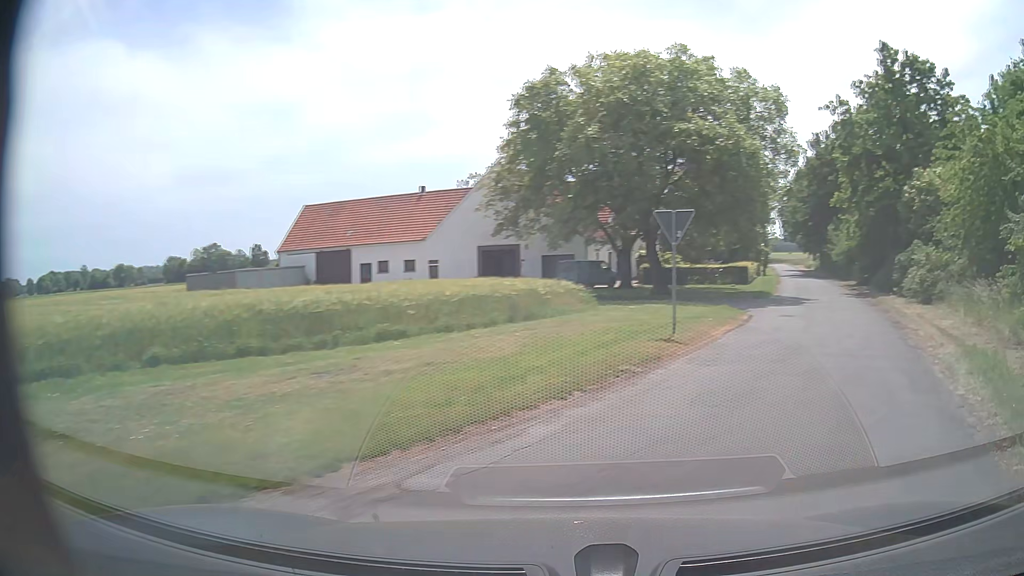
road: unclassified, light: Day
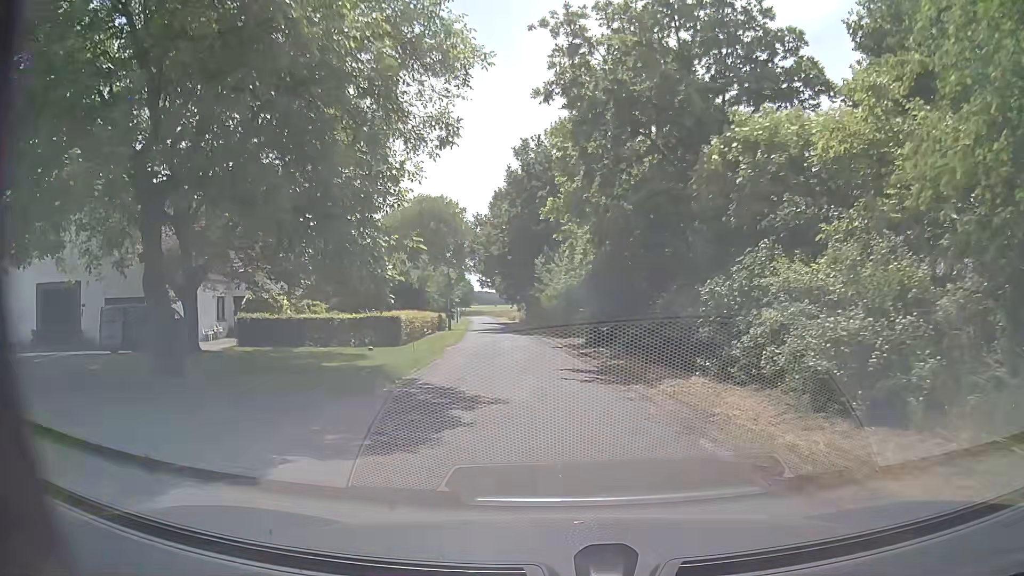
(+6.5, +18.2) m; +23°
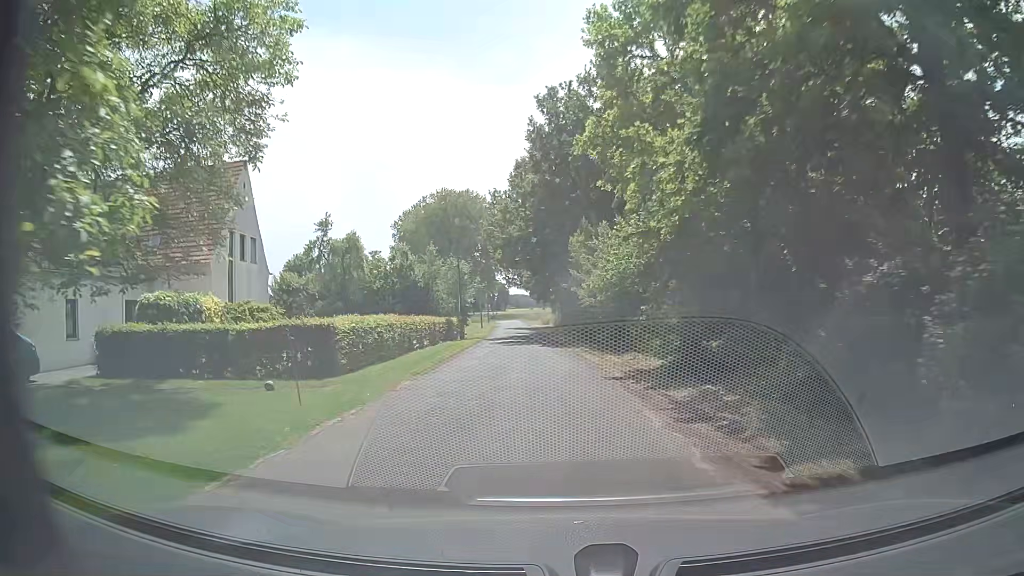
(-0.1, +13.0) m; -2°
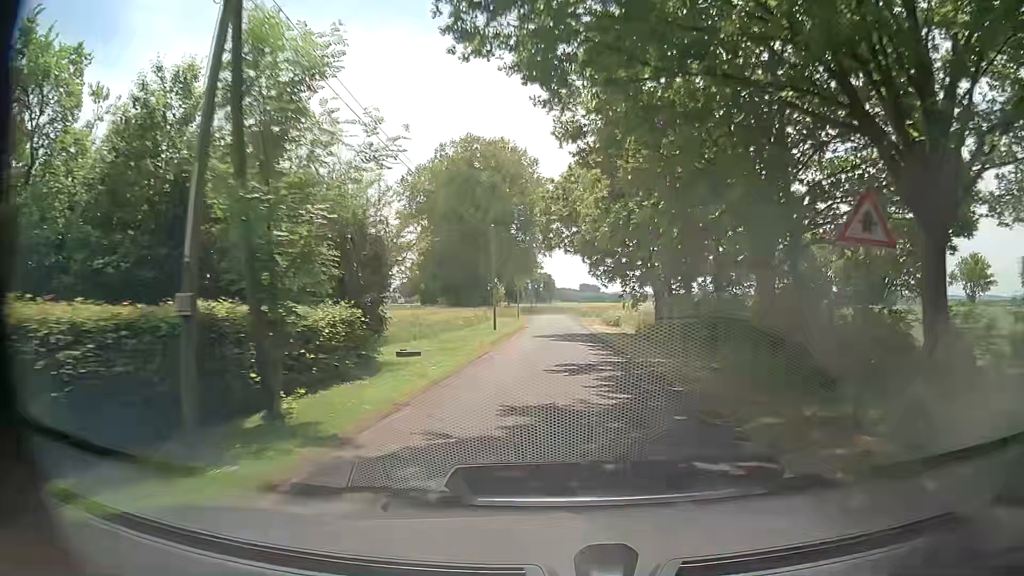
(-2.8, +37.7) m; -6°
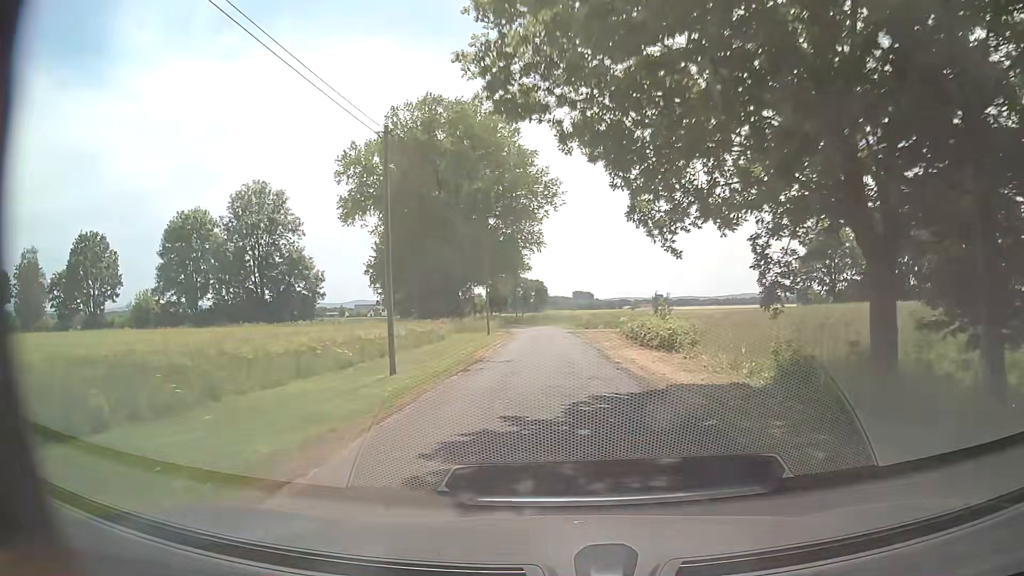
(+0.6, +25.1) m; +2°
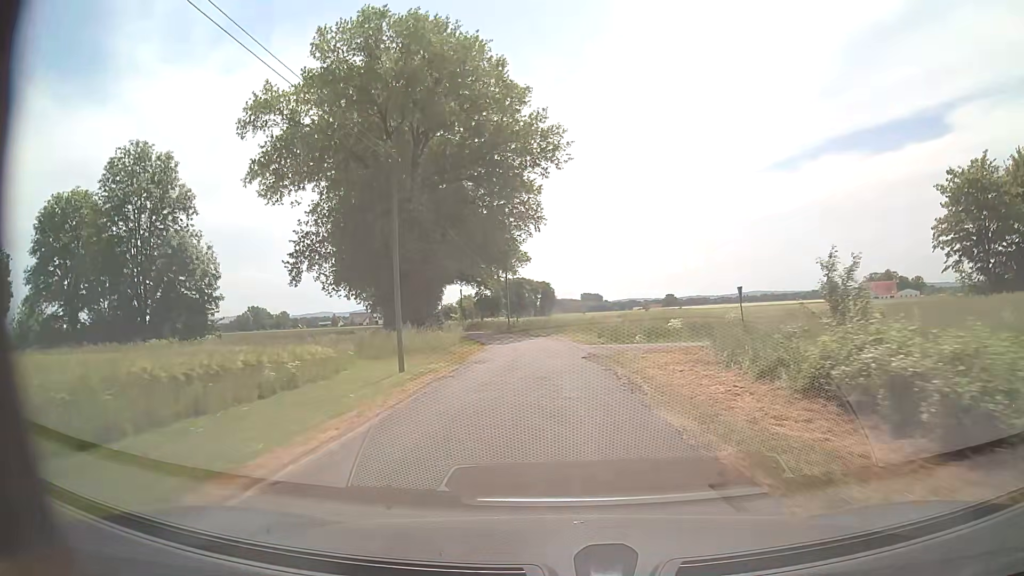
(0.0, +26.3) m; -1°
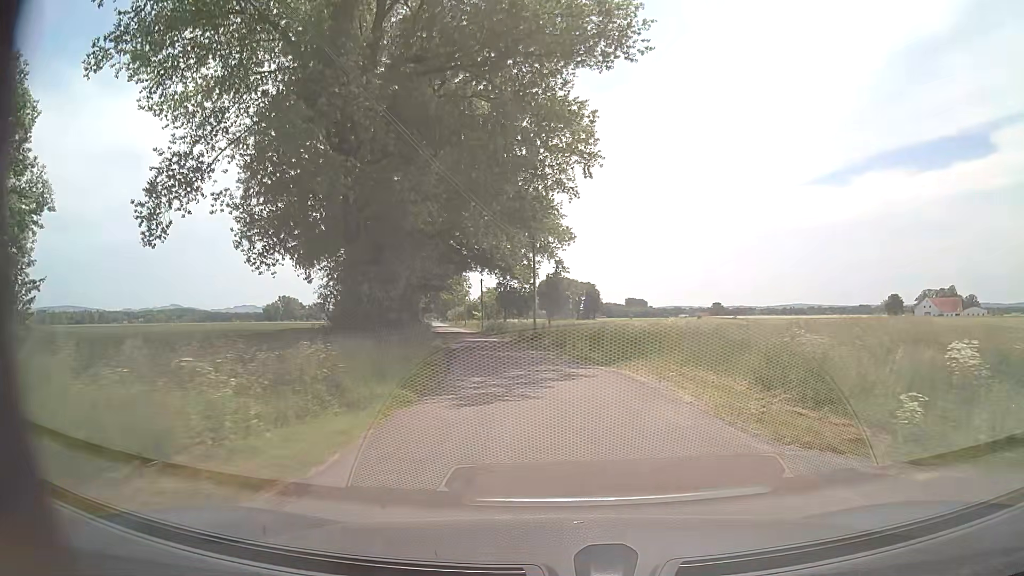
(-0.8, +26.4) m; -4°
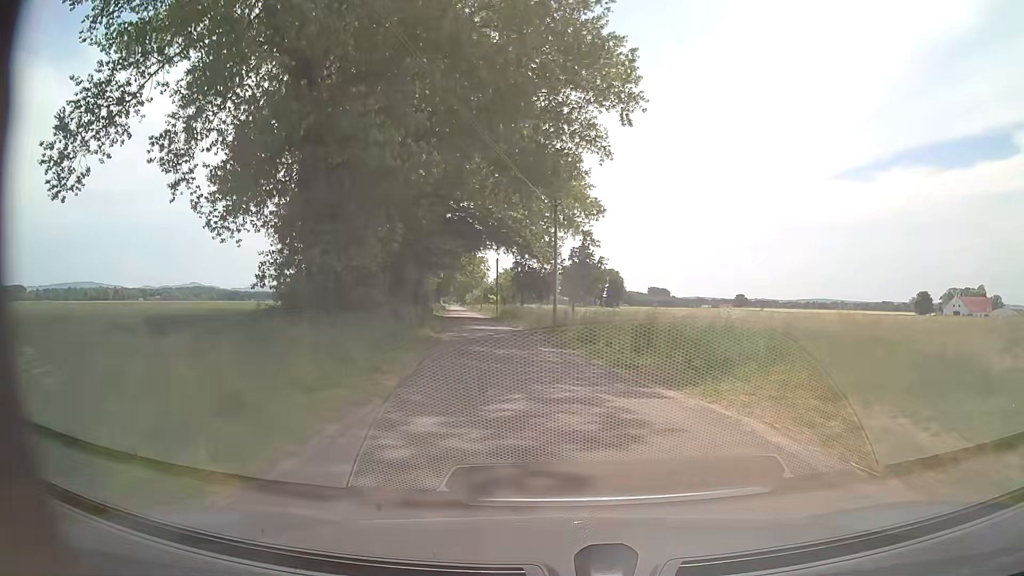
(-0.1, +8.7) m; -1°
(0, +10) (-1, +20) (-2, +30) (-4, +40) (-5, +50) (-7, +60) (-9, +69) (-10, +79) (-11, +89) (-13, +99) m
